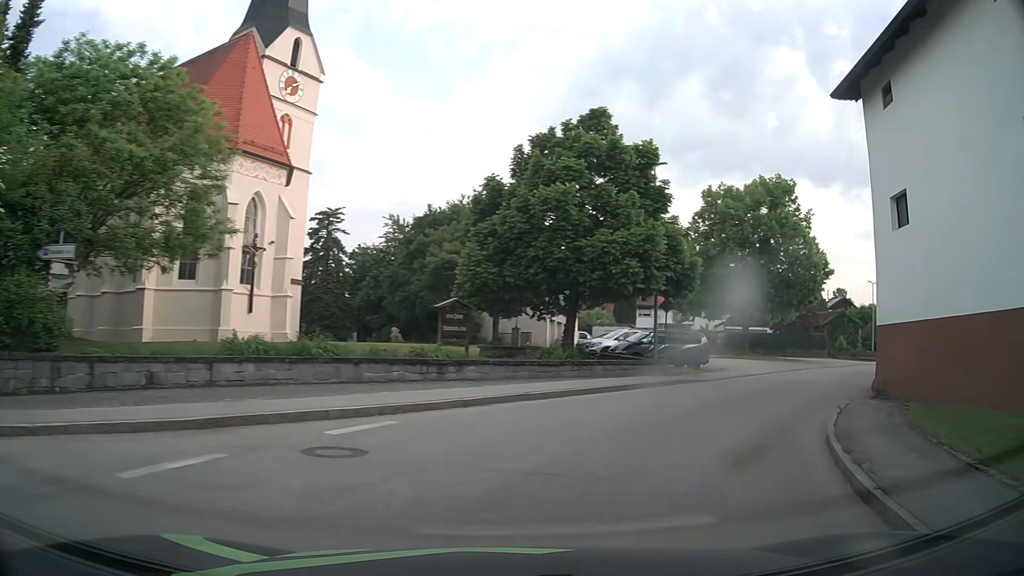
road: tertiary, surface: asphalt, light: Day
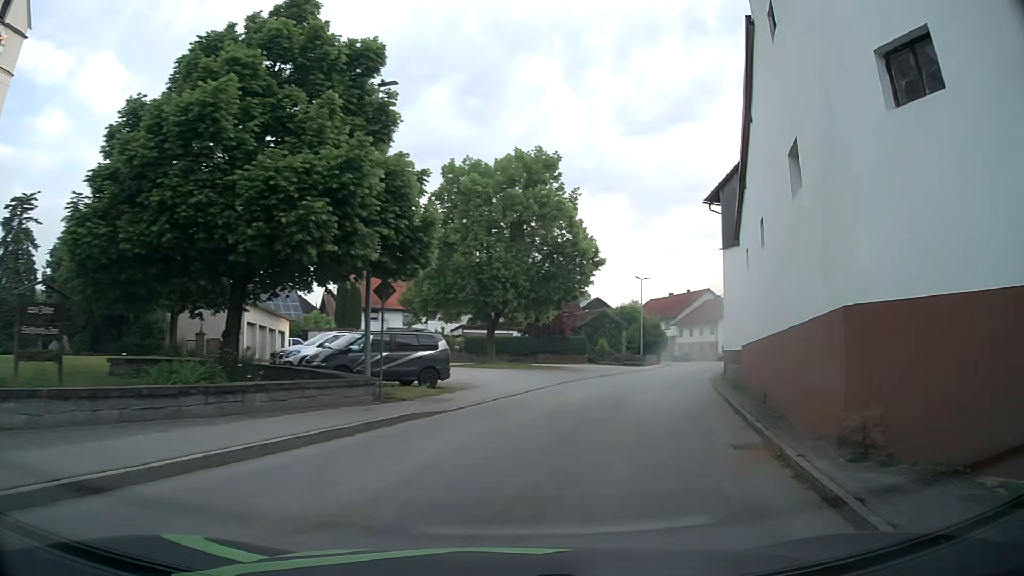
(+1.9, +9.1) m; +23°
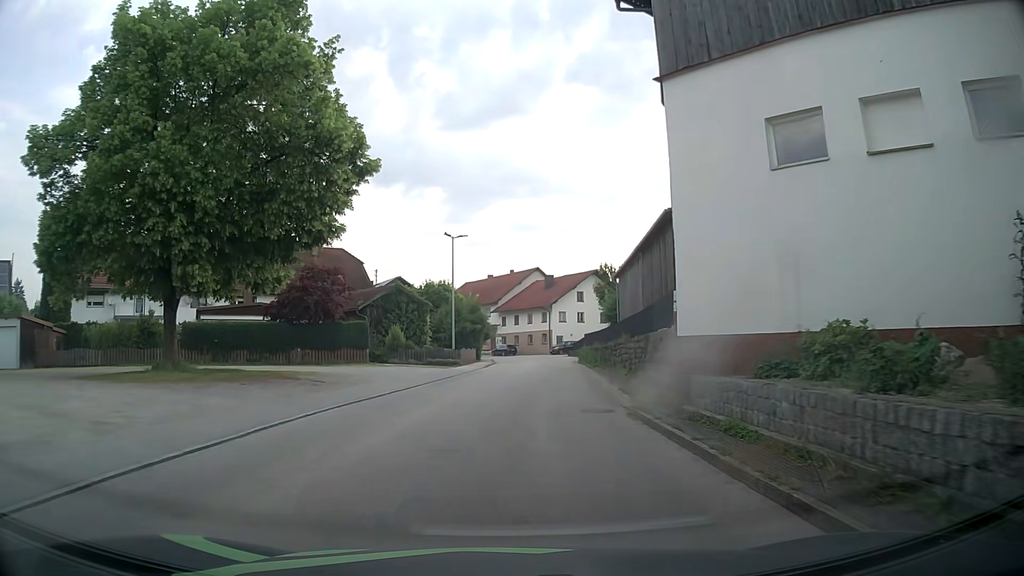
(+3.8, +20.9) m; +16°
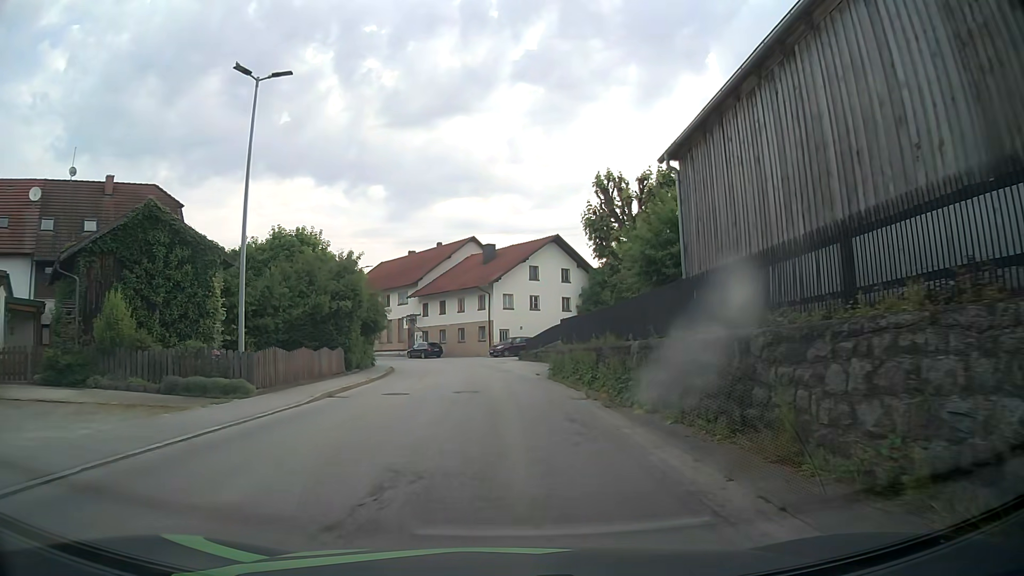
(+1.3, +26.9) m; +3°
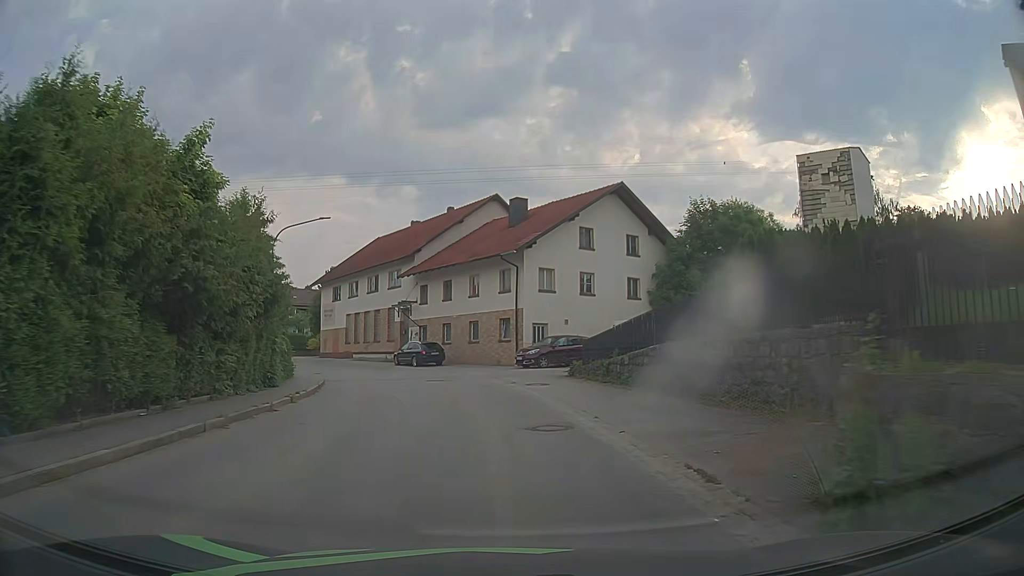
(+0.1, +21.6) m; -1°
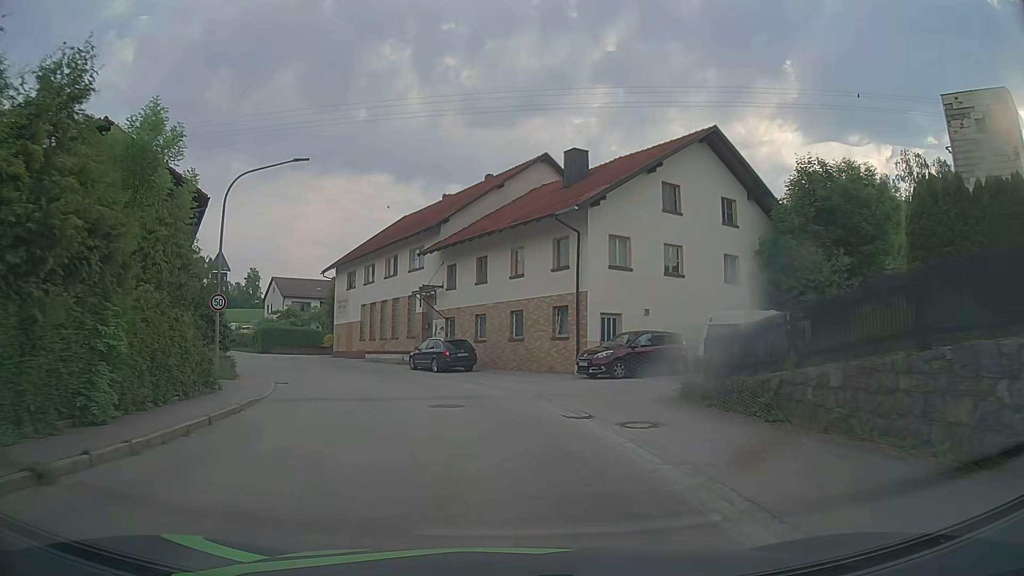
(-0.2, +11.1) m; -4°
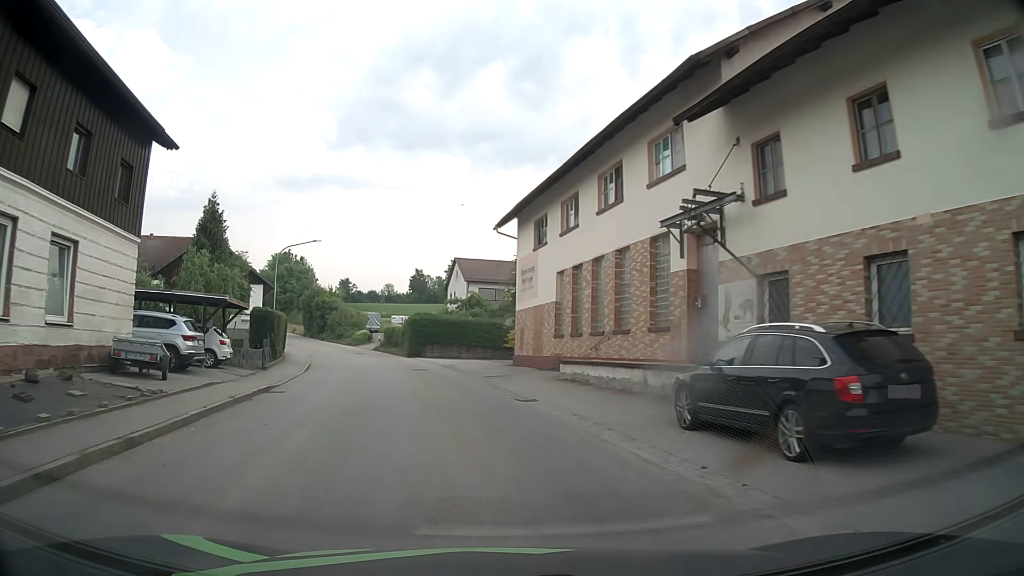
(-3.2, +22.2) m; -18°
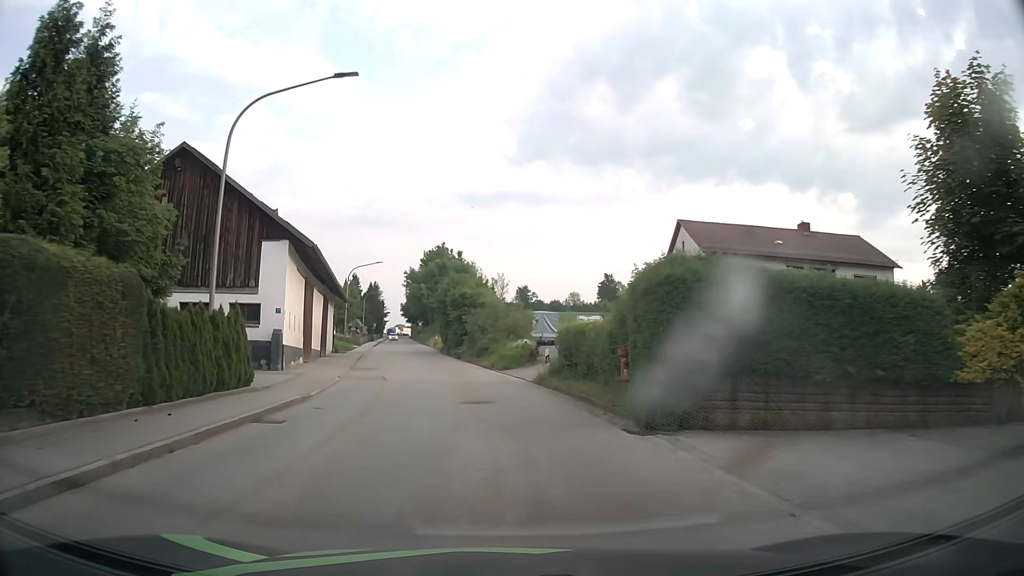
(-4.8, +31.4) m; -15°
